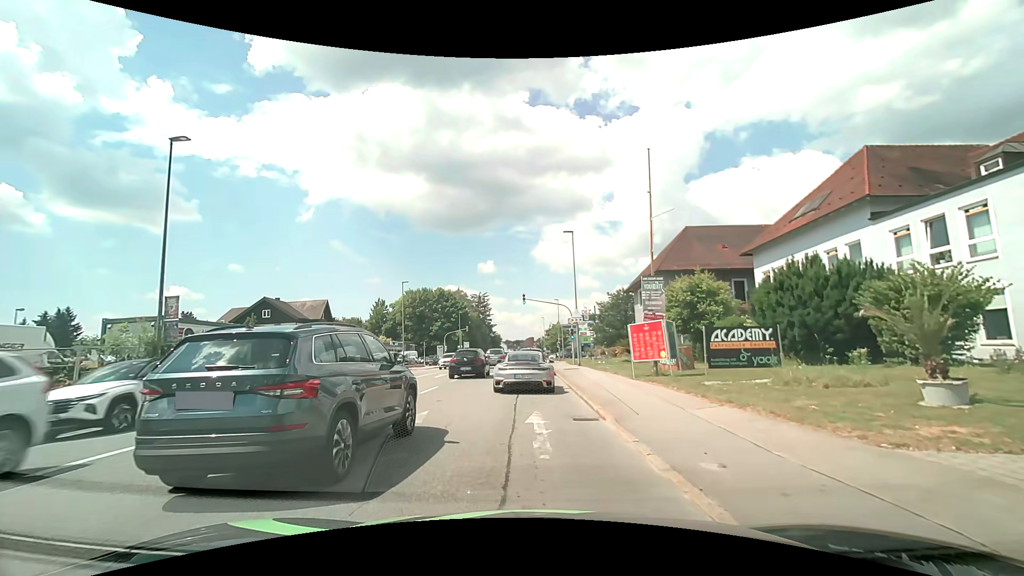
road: tertiary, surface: asphalt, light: Day
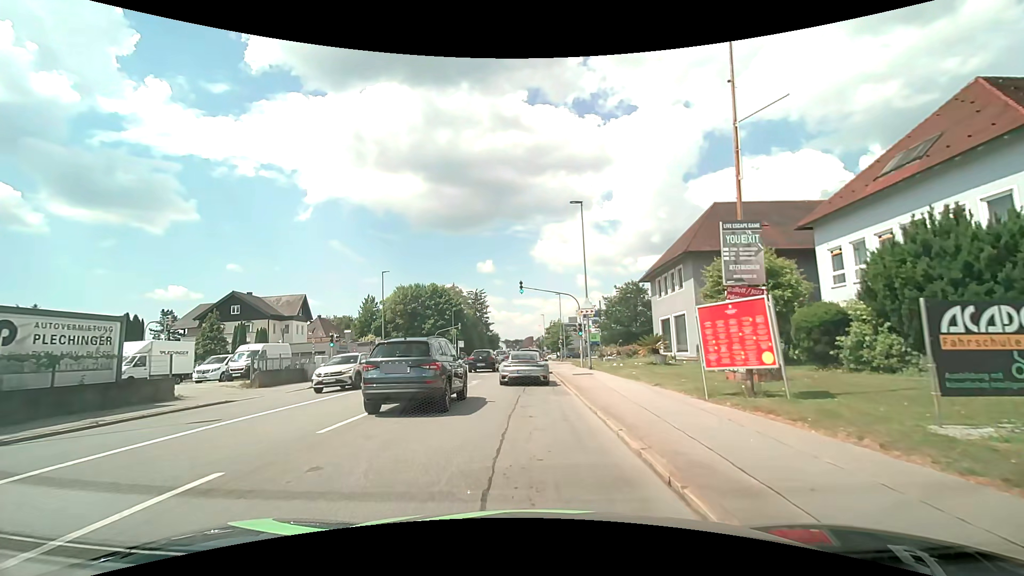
(0.0, +8.0) m; 0°
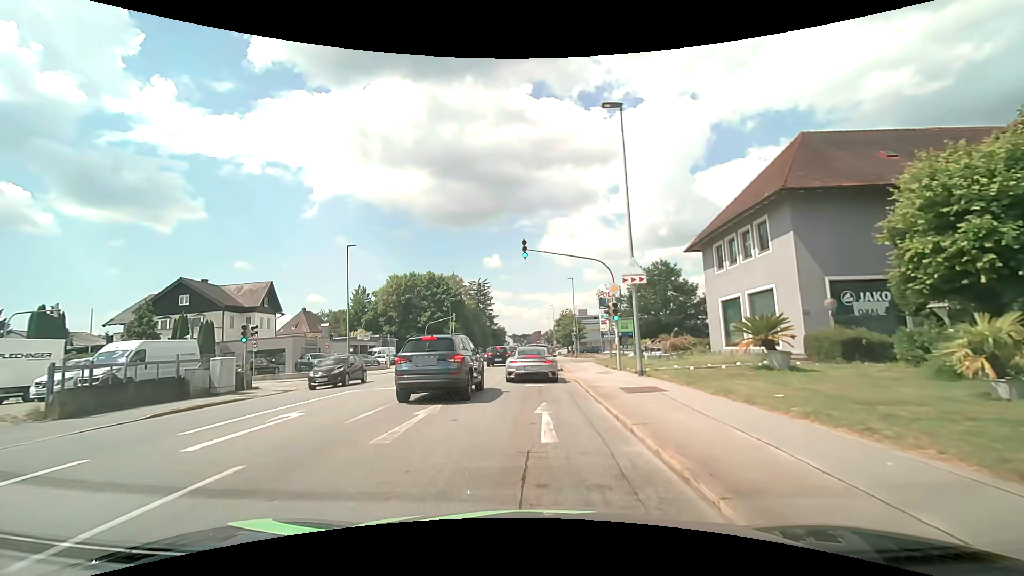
(-0.1, +12.0) m; -1°
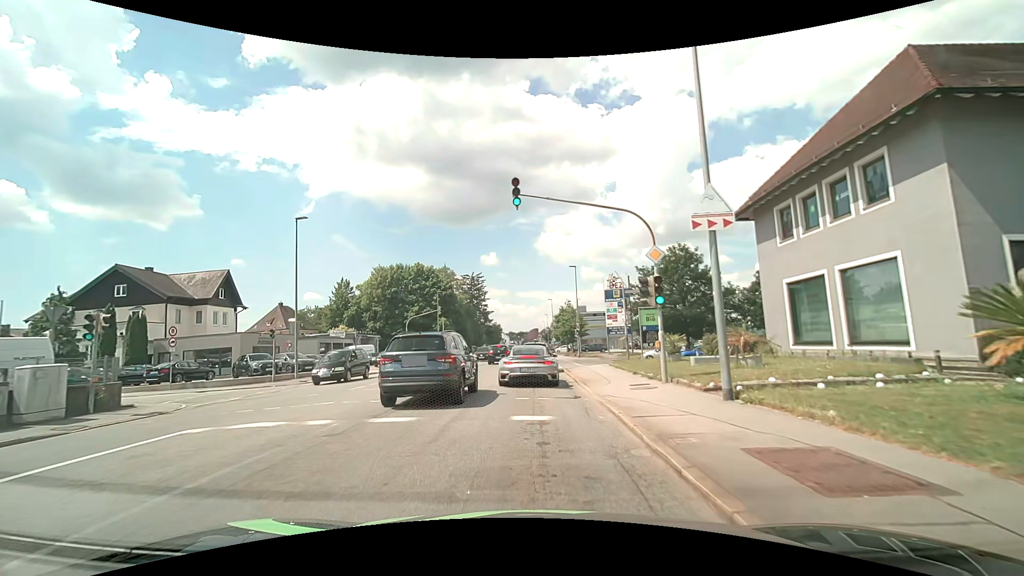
(+0.1, +8.1) m; 0°
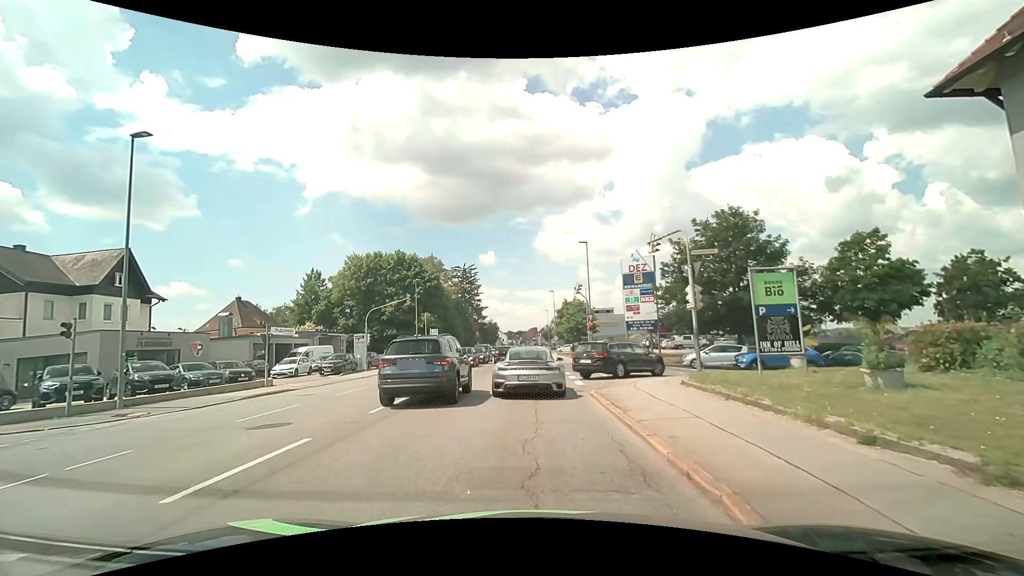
(+0.1, +12.9) m; +1°
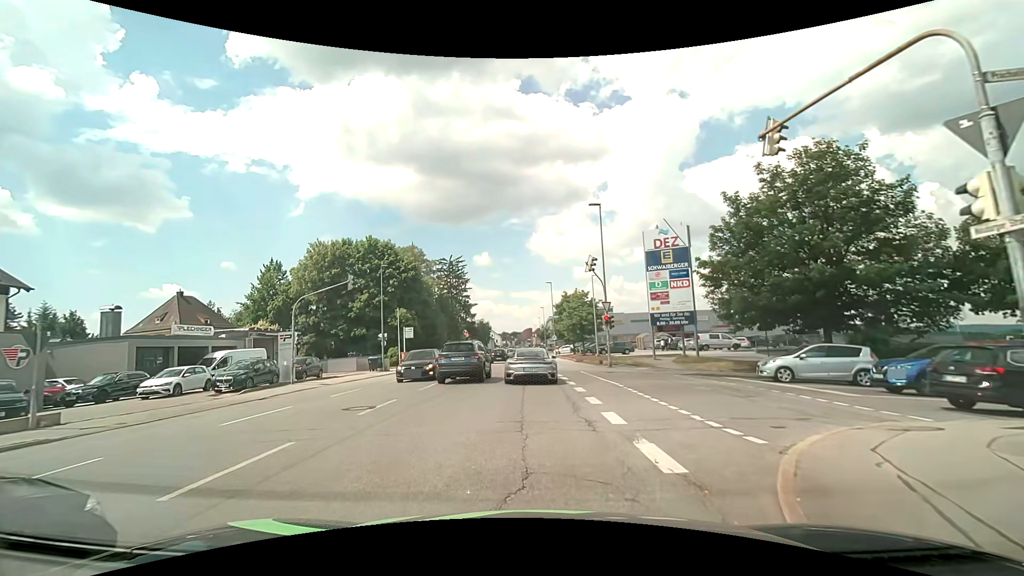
(0.0, +12.1) m; 0°
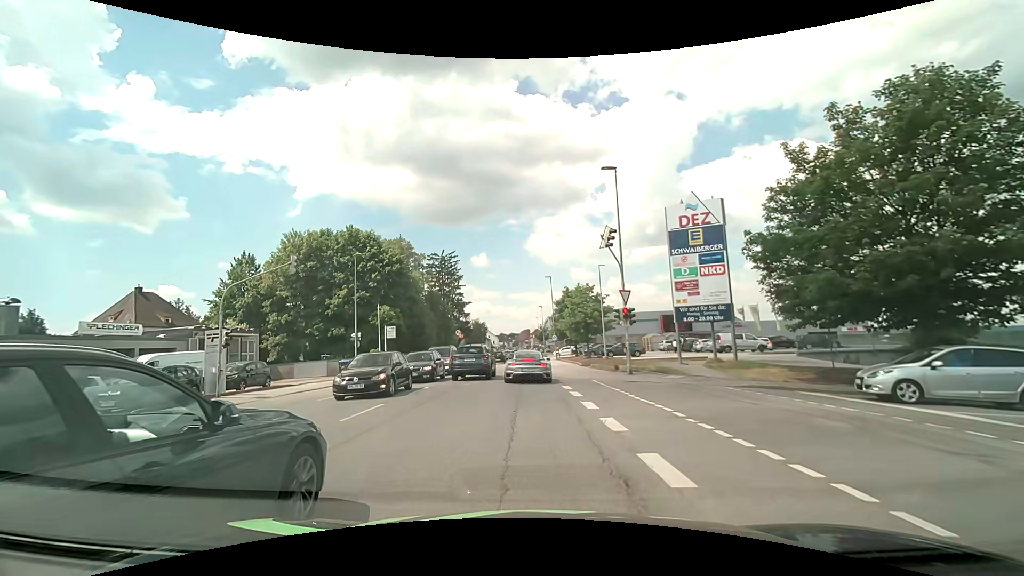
(+0.1, +6.8) m; +1°
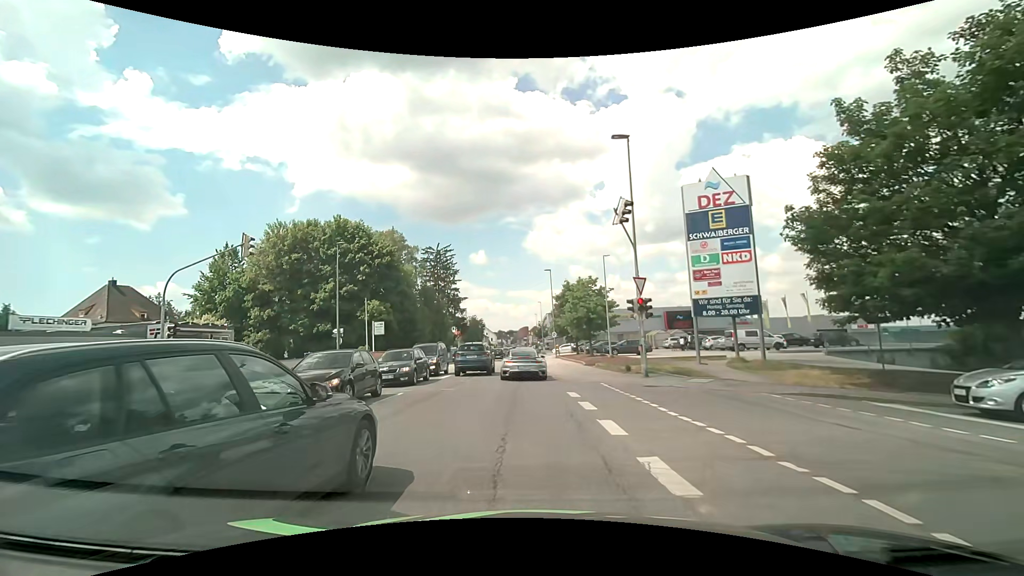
(0.0, +3.6) m; -1°
(0, +10) (0, +20) (0, +30) (0, +40) (-1, +50) (-1, +60) (-1, +70) (-1, +80) (-1, +90) (-2, +100) m
